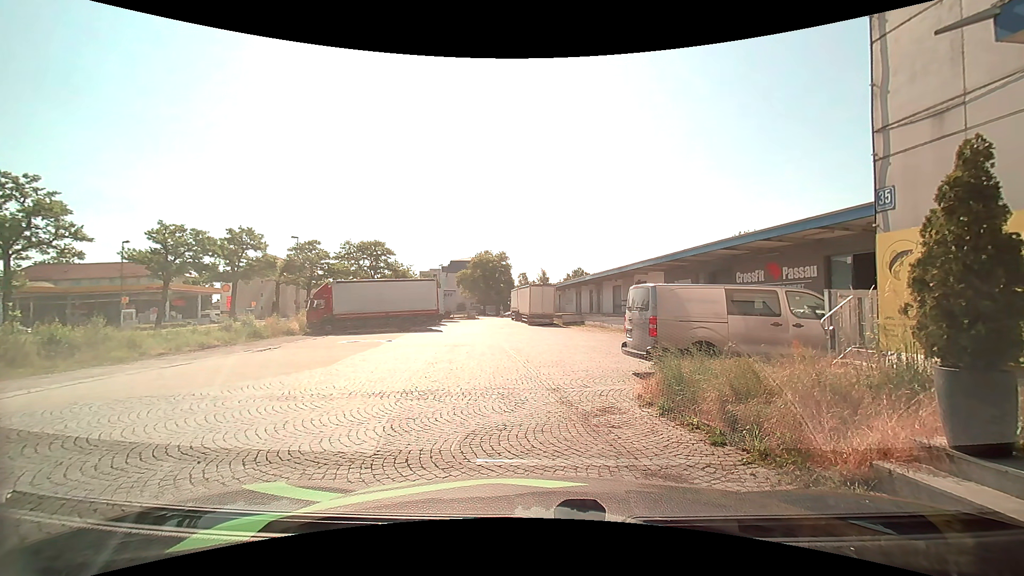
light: Day
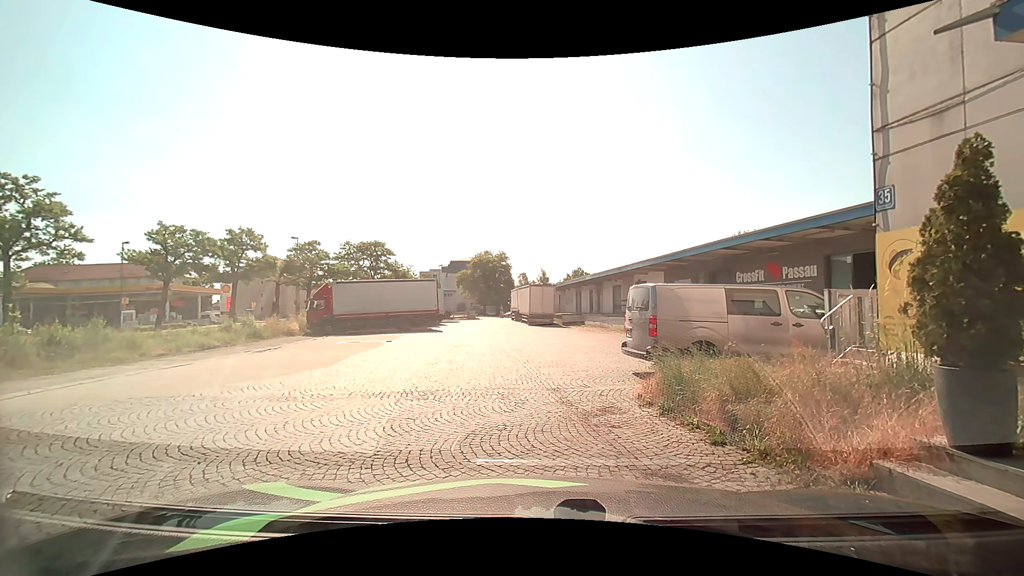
(0.0, 0.0) m; 0°
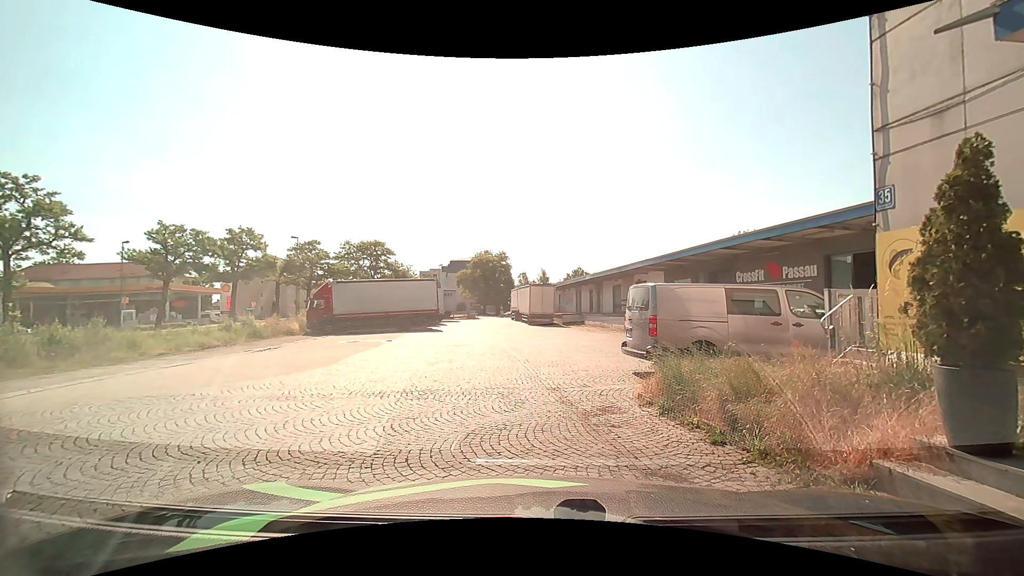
(0.0, 0.0) m; 0°
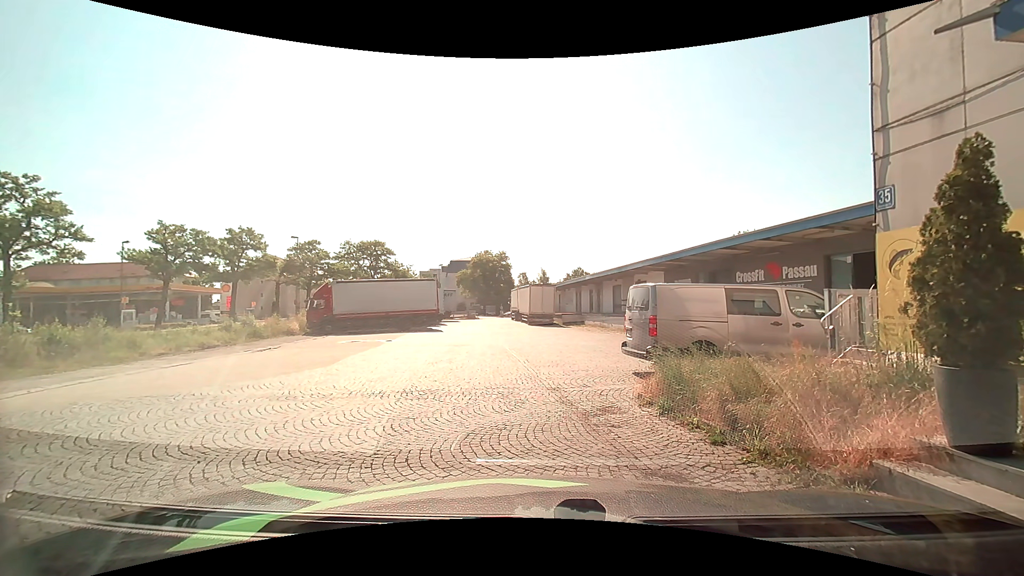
(0.0, 0.0) m; 0°
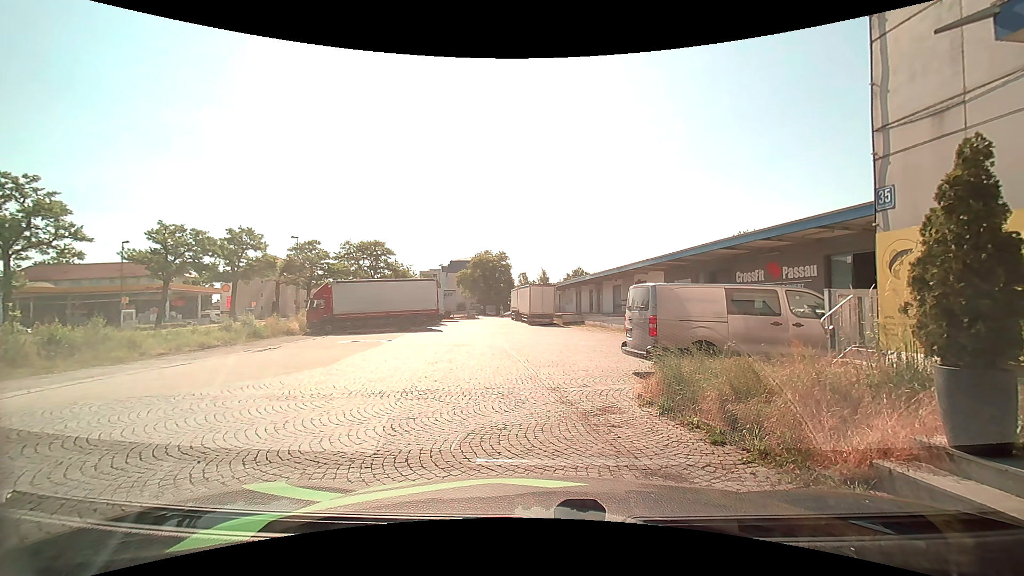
(0.0, 0.0) m; 0°
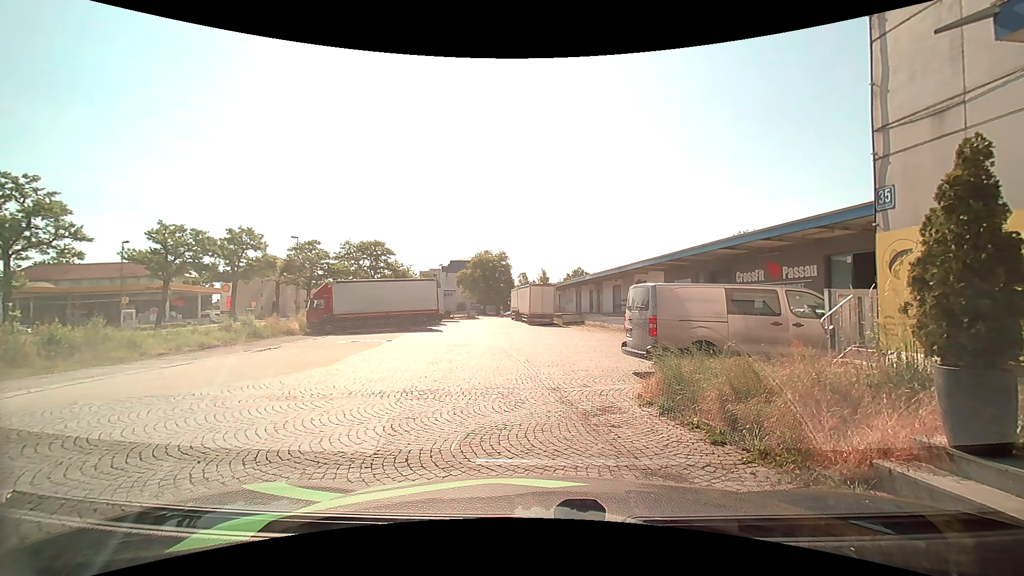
(0.0, 0.0) m; 0°
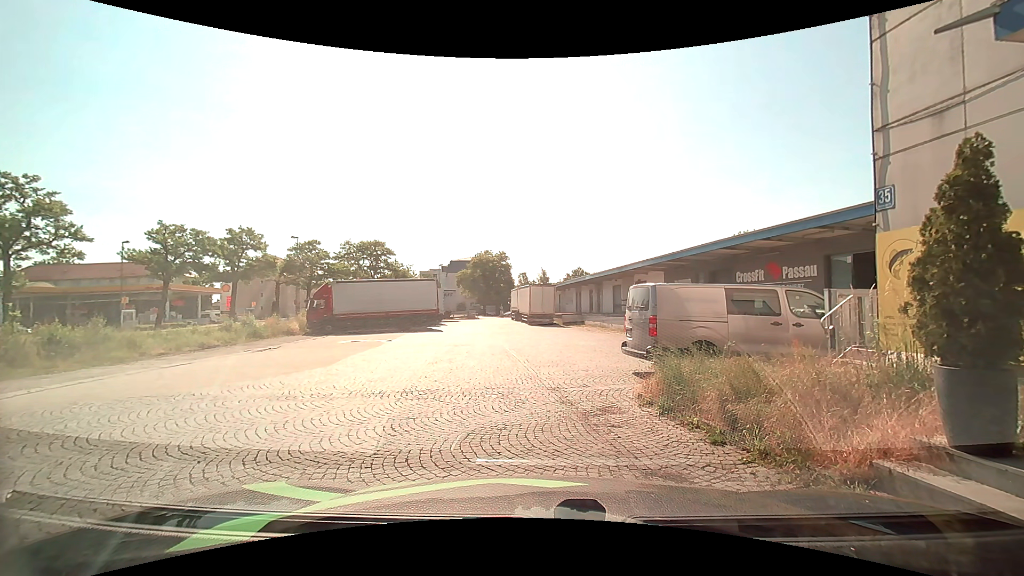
(0.0, 0.0) m; 0°
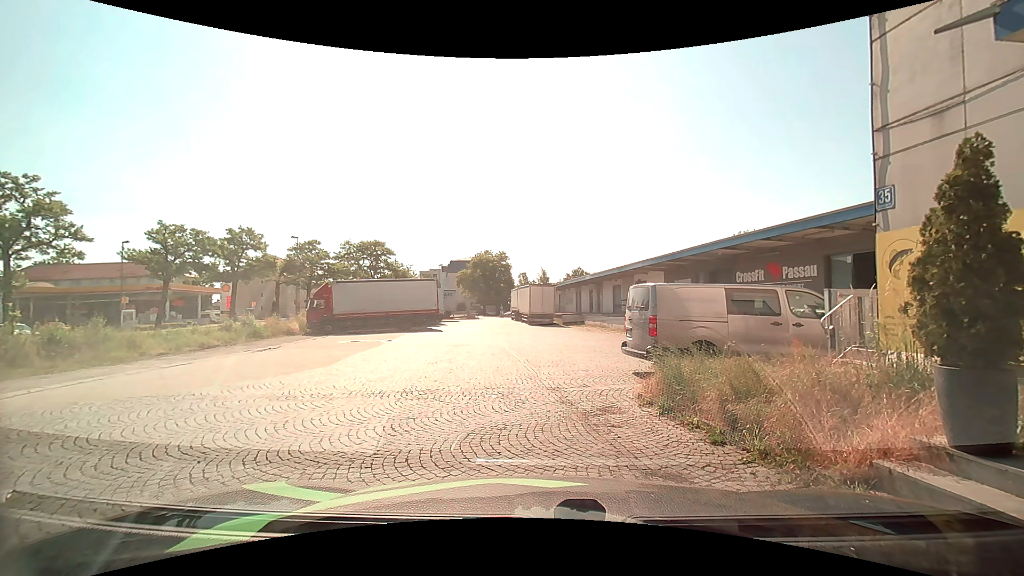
(0.0, 0.0) m; 0°
